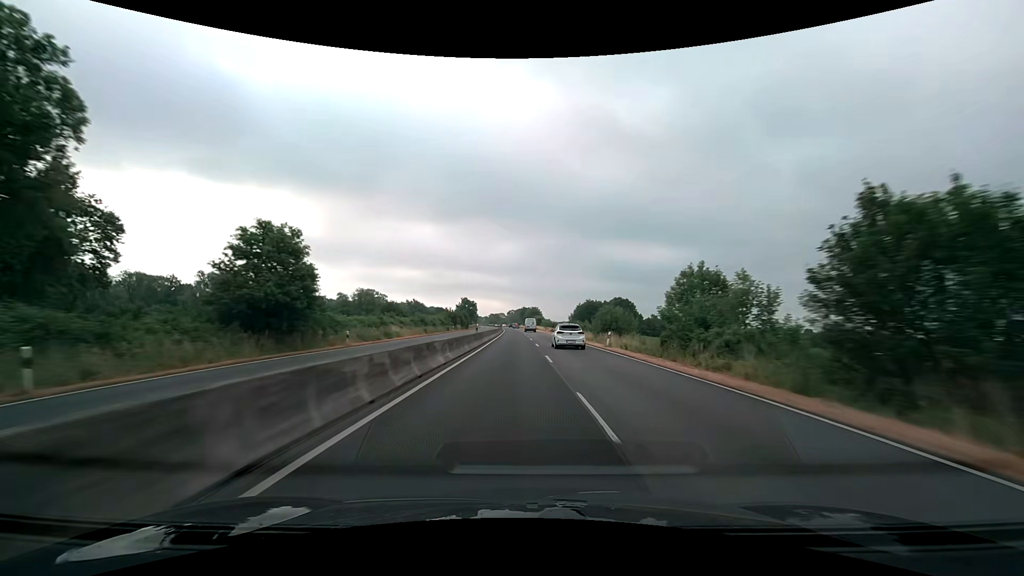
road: trunk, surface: asphalt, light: Day
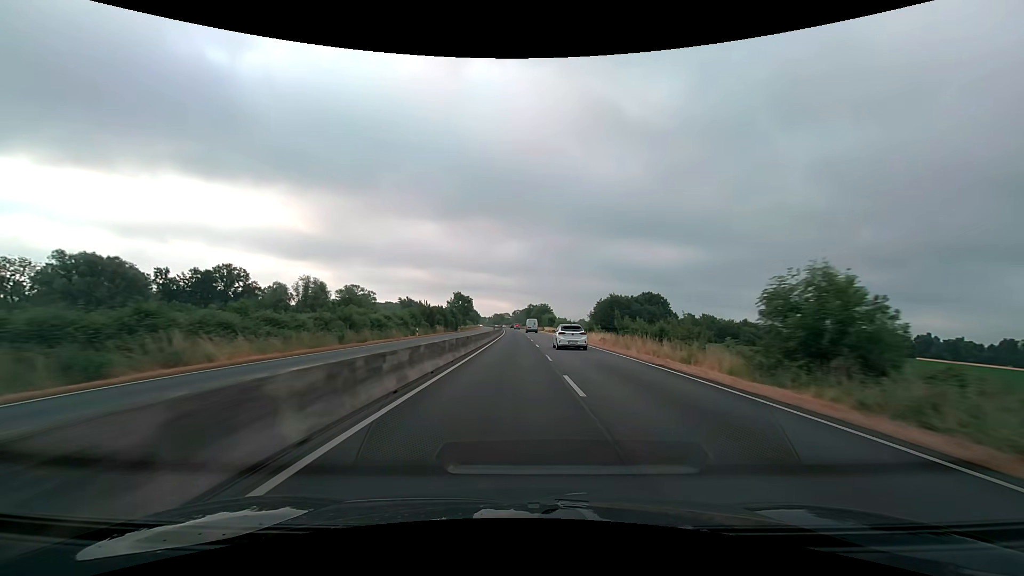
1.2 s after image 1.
(-0.3, +34.9) m; -1°
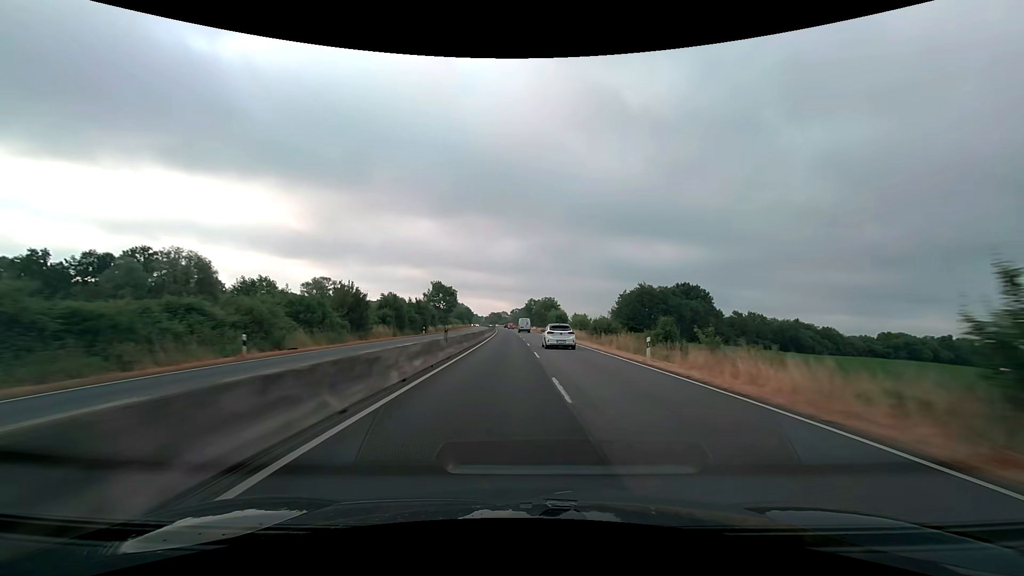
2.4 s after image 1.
(-0.2, +34.2) m; 0°
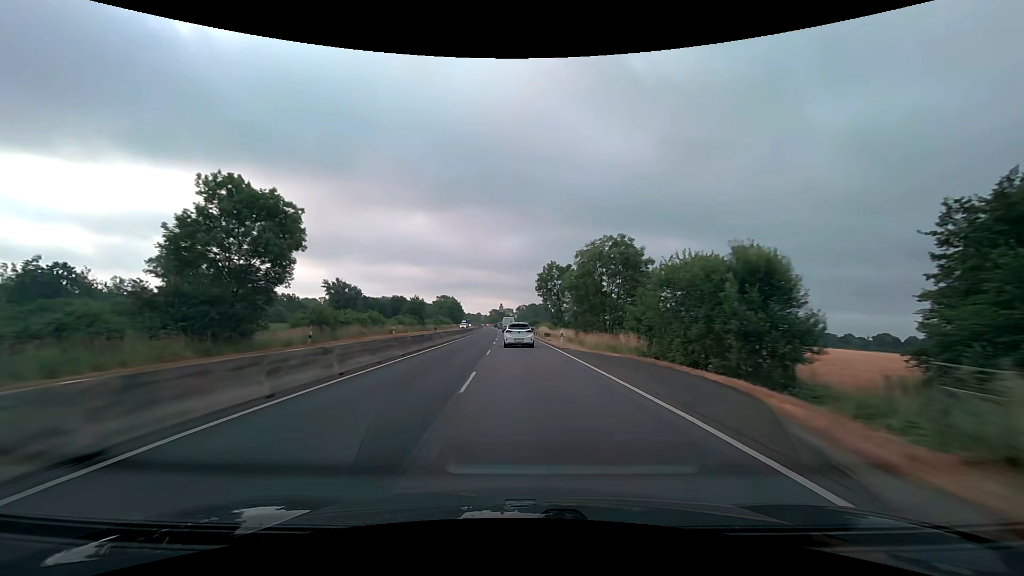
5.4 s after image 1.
(-0.1, +82.4) m; -1°
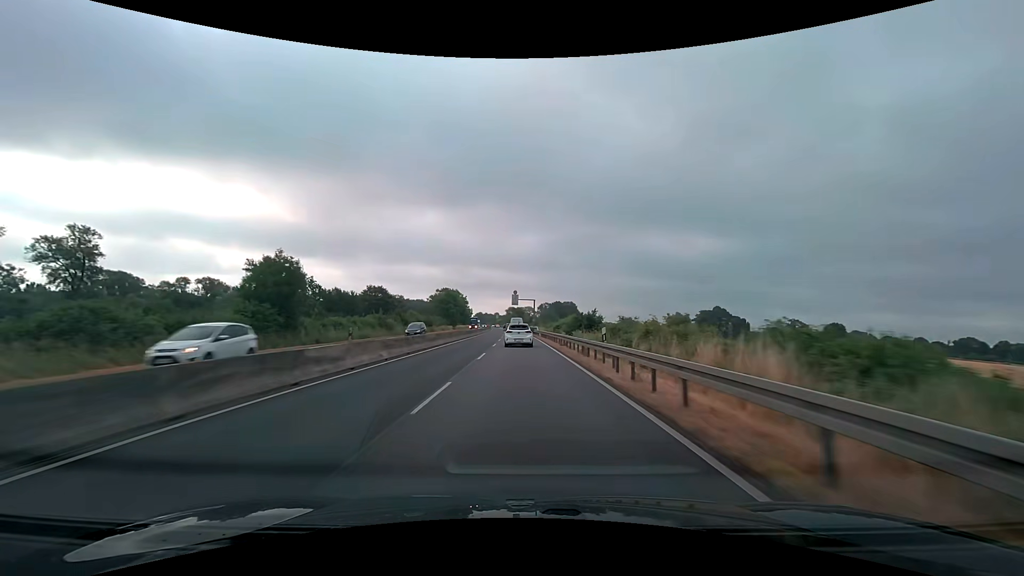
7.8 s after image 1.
(-1.3, +62.2) m; -2°
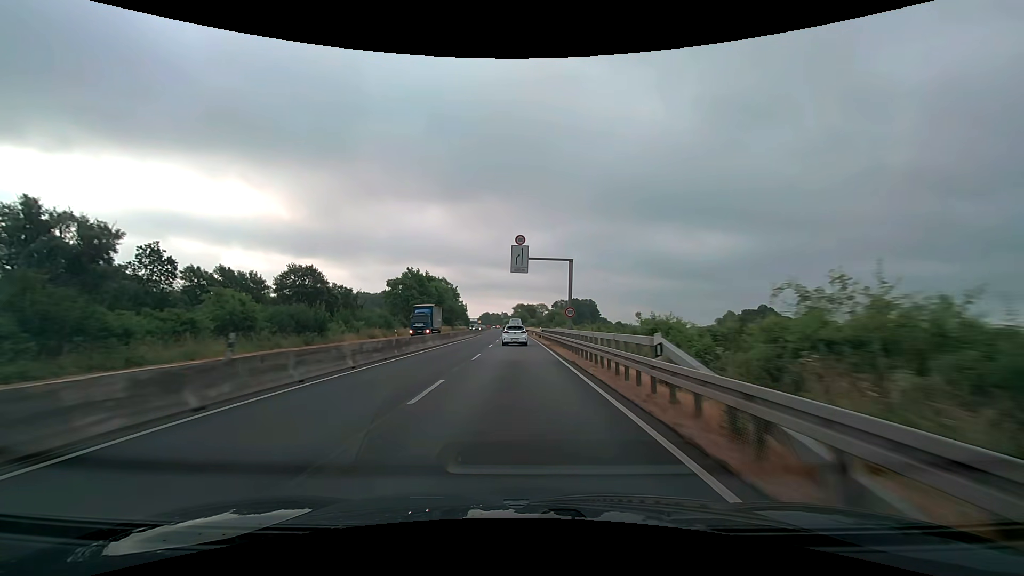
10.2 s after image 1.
(-0.5, +59.3) m; -1°
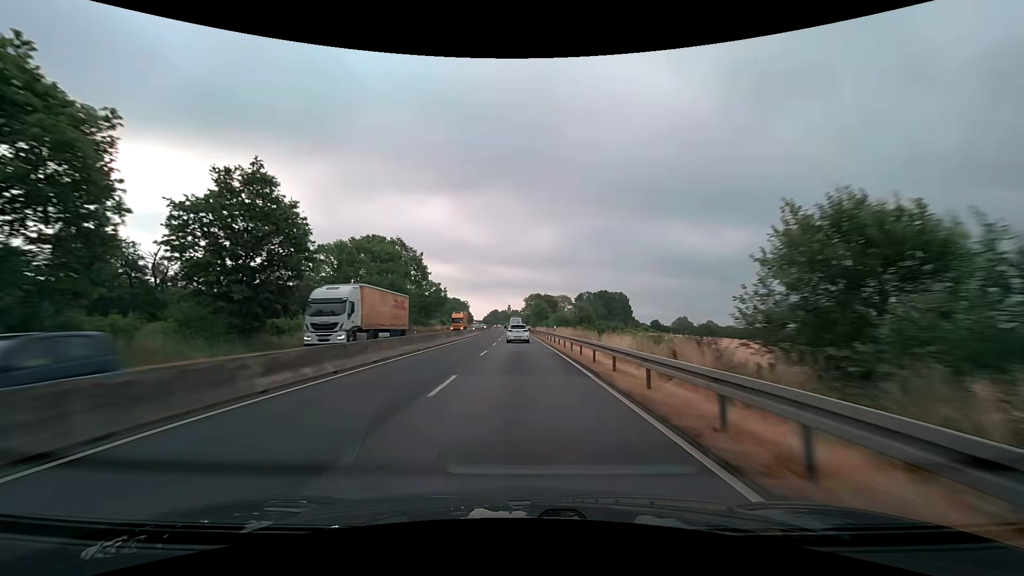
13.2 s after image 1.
(-1.2, +70.7) m; -1°
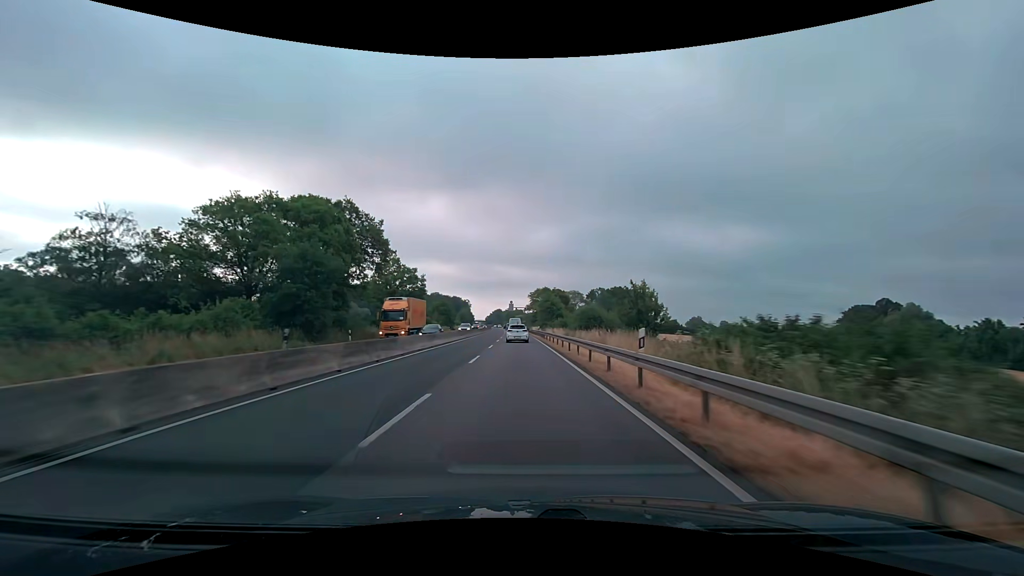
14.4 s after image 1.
(-0.1, +27.6) m; -1°
(0, +10) (0, +20) (0, +30) (0, +40) (0, +50) (-1, +60) (-1, +70) (-1, +80) (-1, +90) (-2, +100) m
